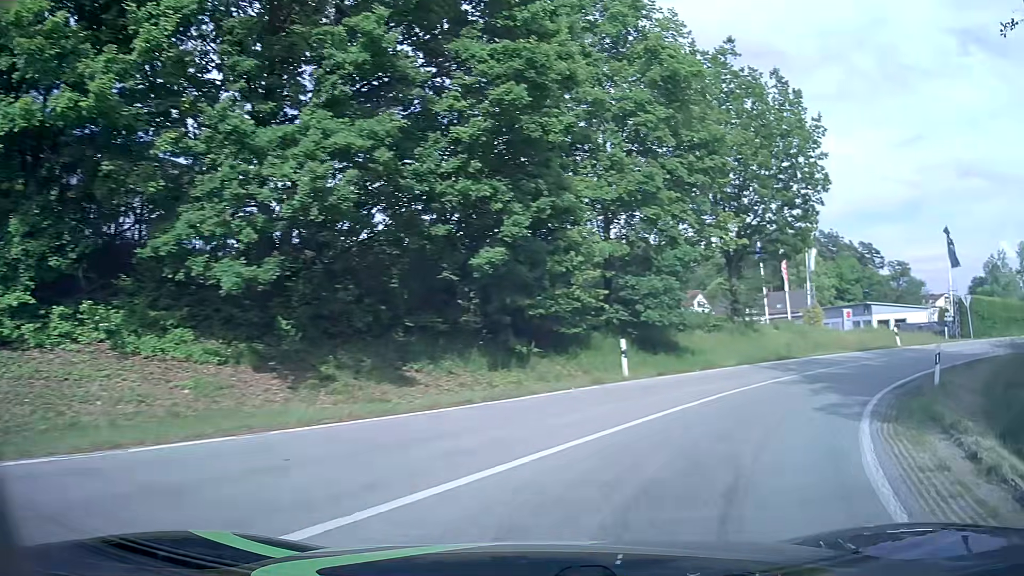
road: primary_link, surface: asphalt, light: Day
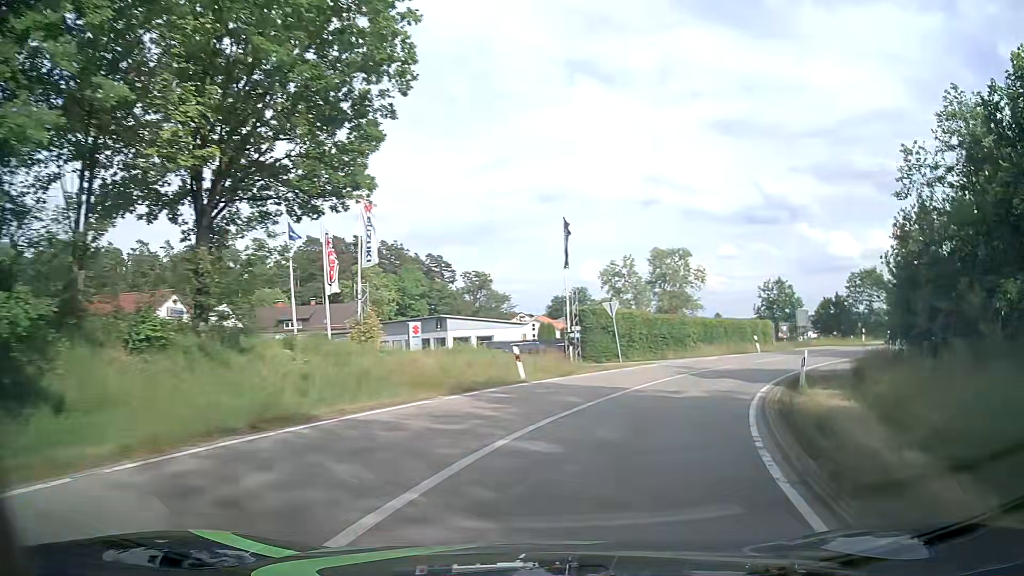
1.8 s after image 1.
(+5.5, +14.9) m; +38°
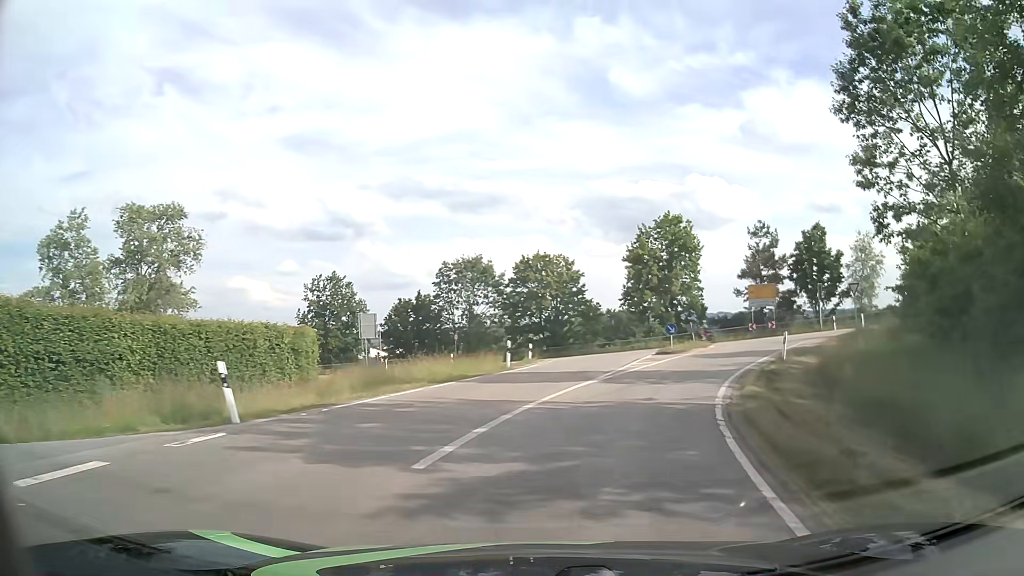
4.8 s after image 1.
(+9.0, +28.0) m; +35°
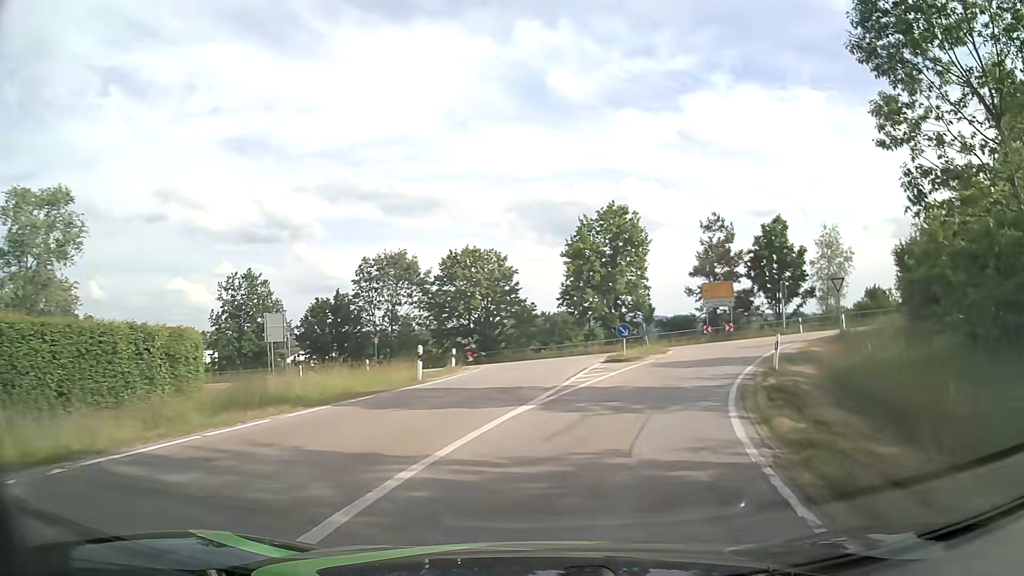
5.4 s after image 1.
(+0.3, +5.9) m; +6°
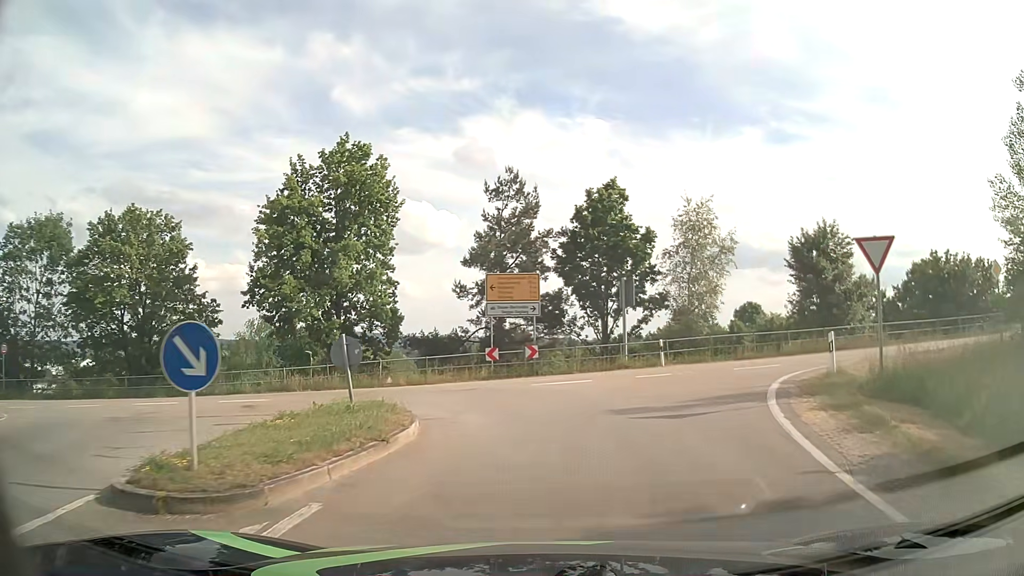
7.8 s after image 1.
(+3.8, +20.4) m; +20°
